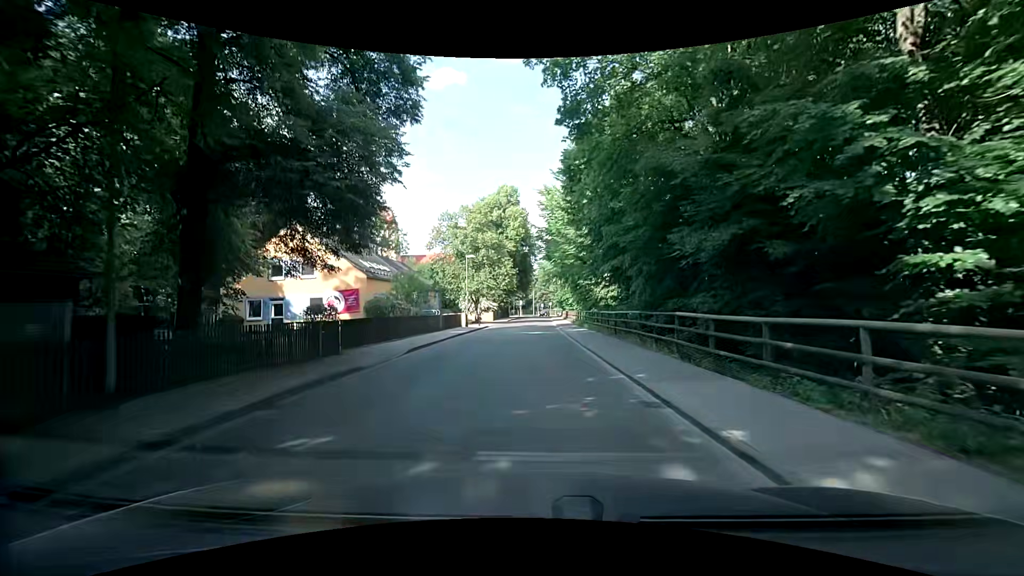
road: residential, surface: asphalt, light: Day
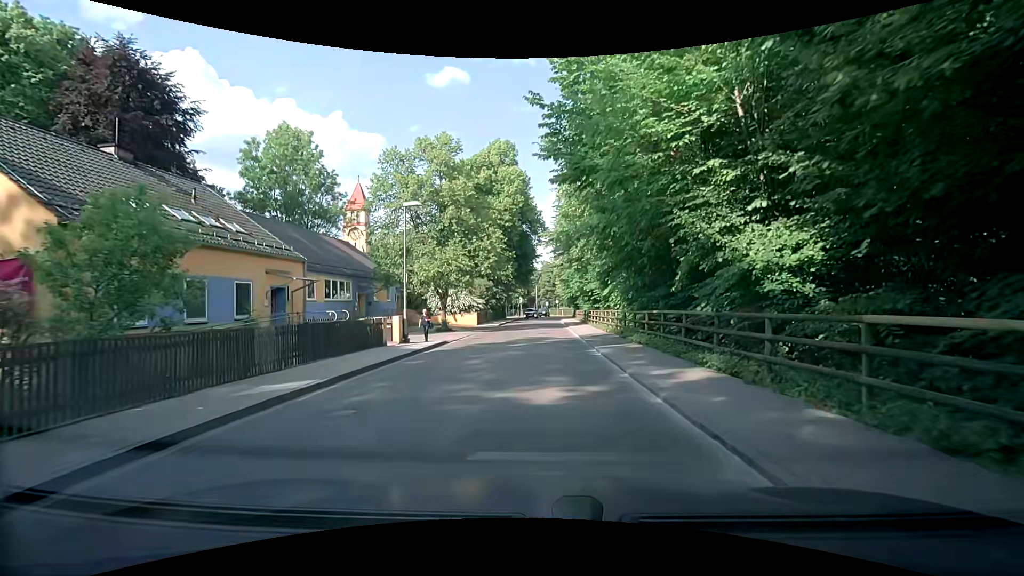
(-0.4, +22.0) m; +1°
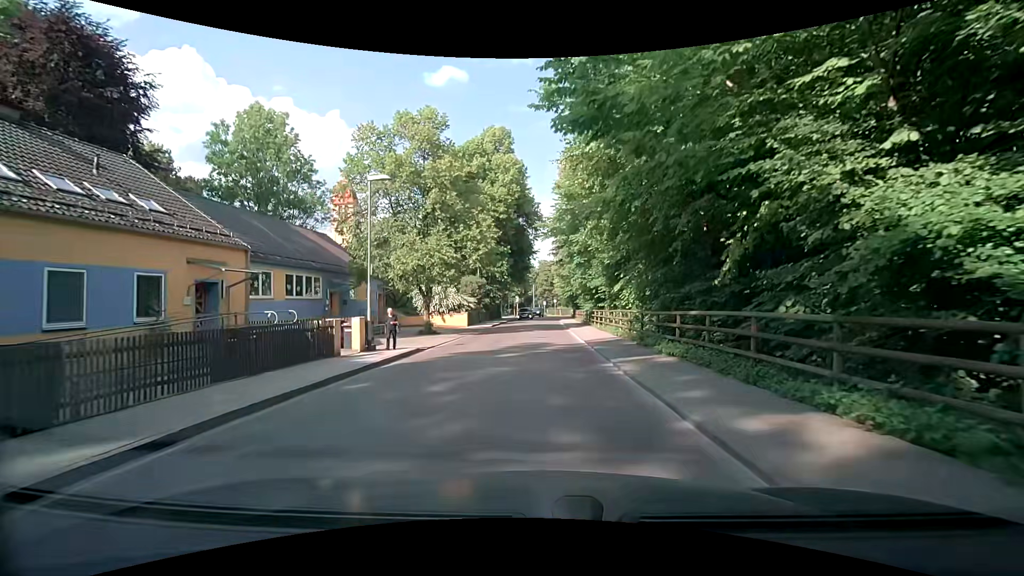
(-0.1, +4.4) m; -1°
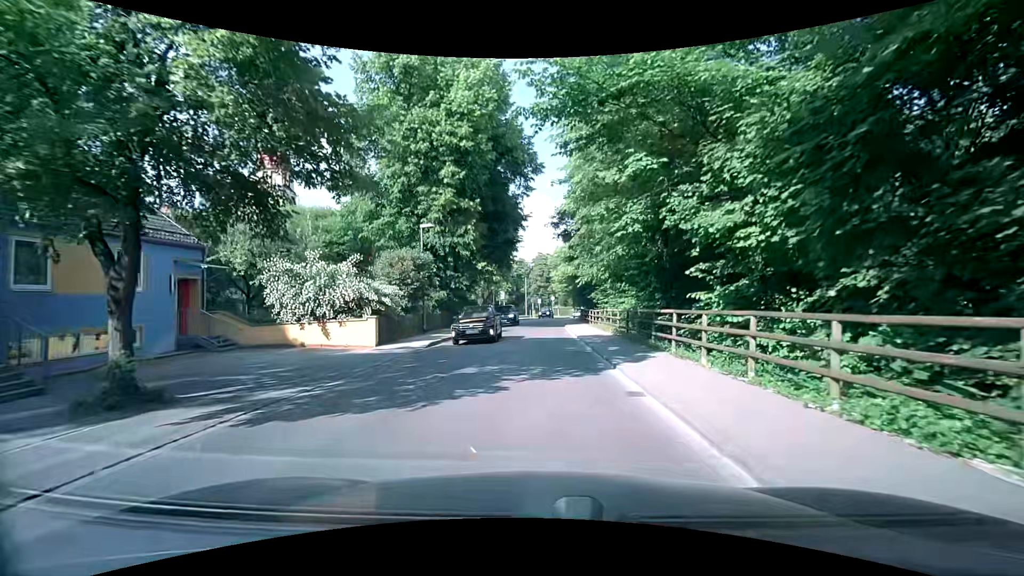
(+0.3, +22.2) m; +1°
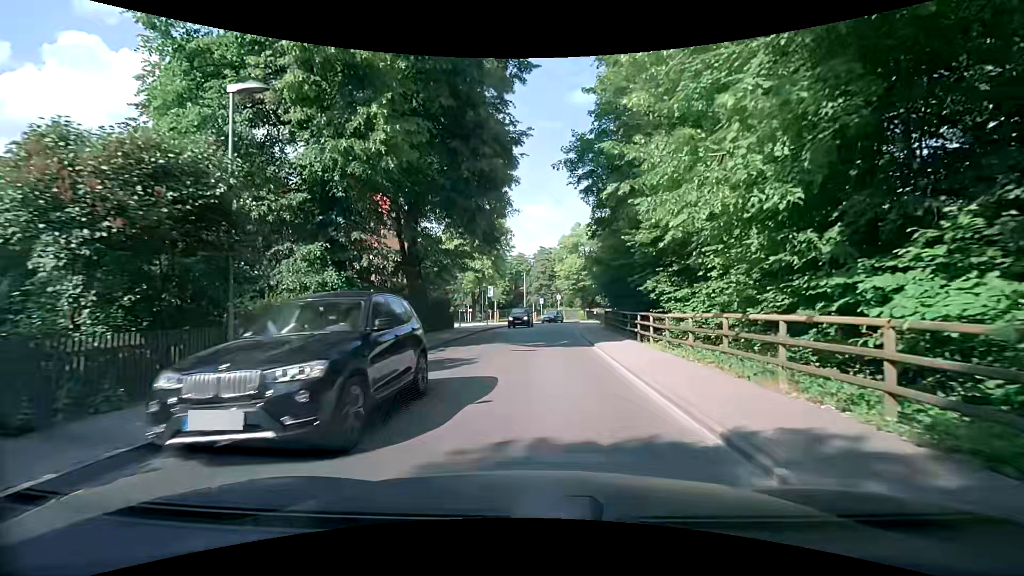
(-0.2, +17.9) m; 0°
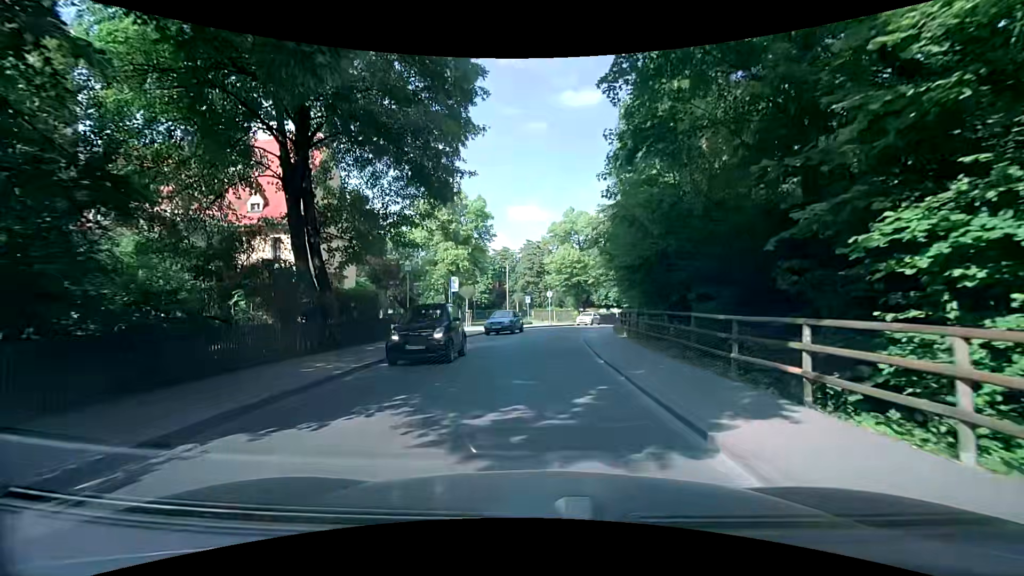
(+0.1, +13.4) m; +1°
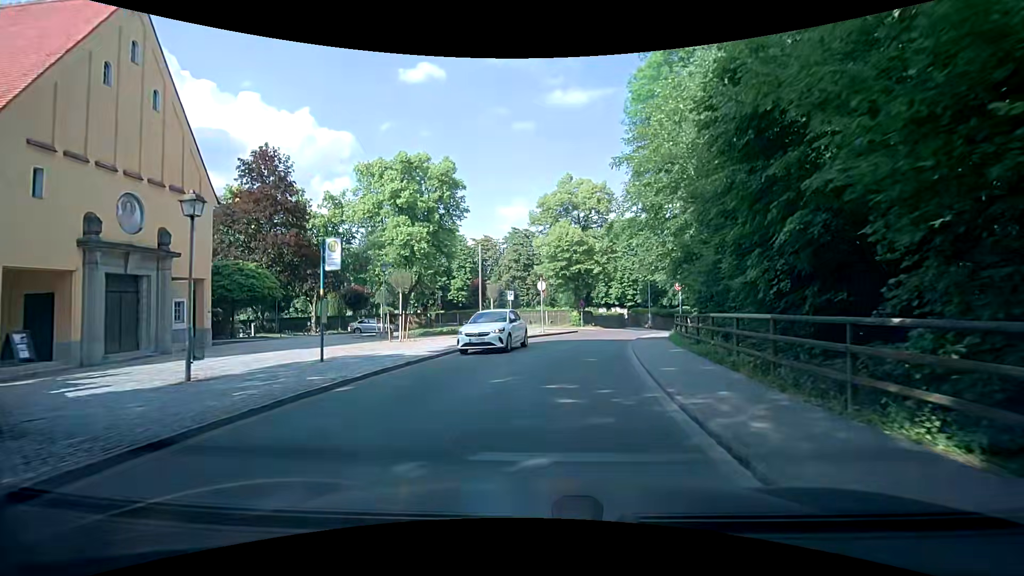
(+0.2, +17.9) m; +1°
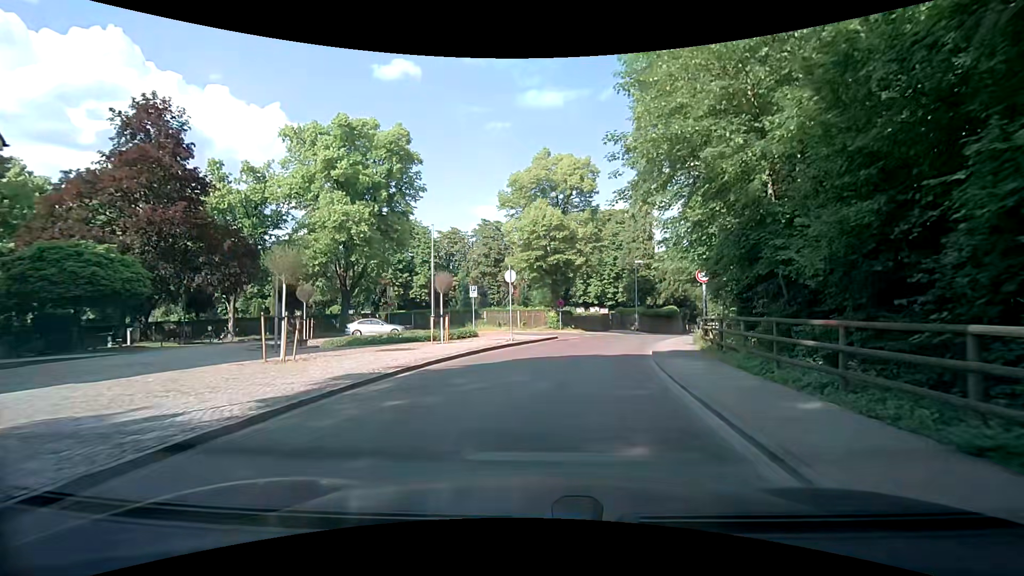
(+0.1, +8.9) m; +3°
(0, +10) (+2, +20) (+5, +29) (+8, +39) (+12, +48) (+17, +57) (+21, +66) (+26, +75) (+30, +84) (+33, +93) m
